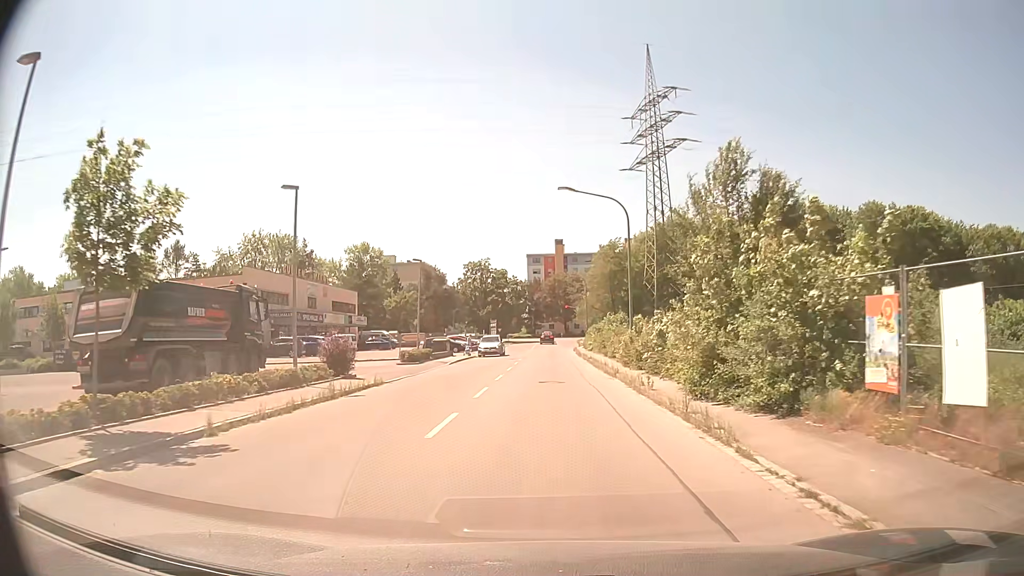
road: residential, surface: asphalt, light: Day
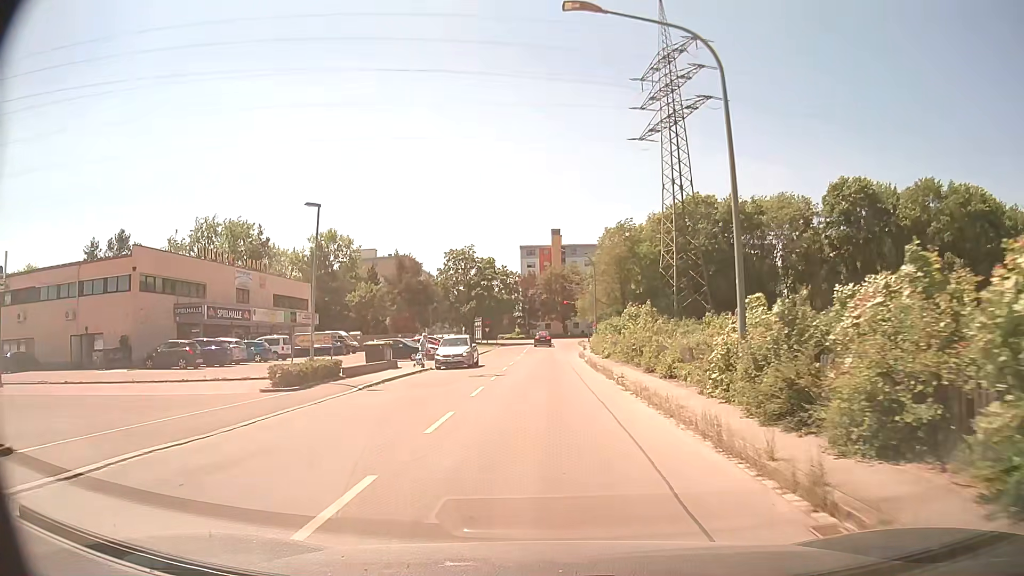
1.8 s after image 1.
(0.0, +17.4) m; +1°
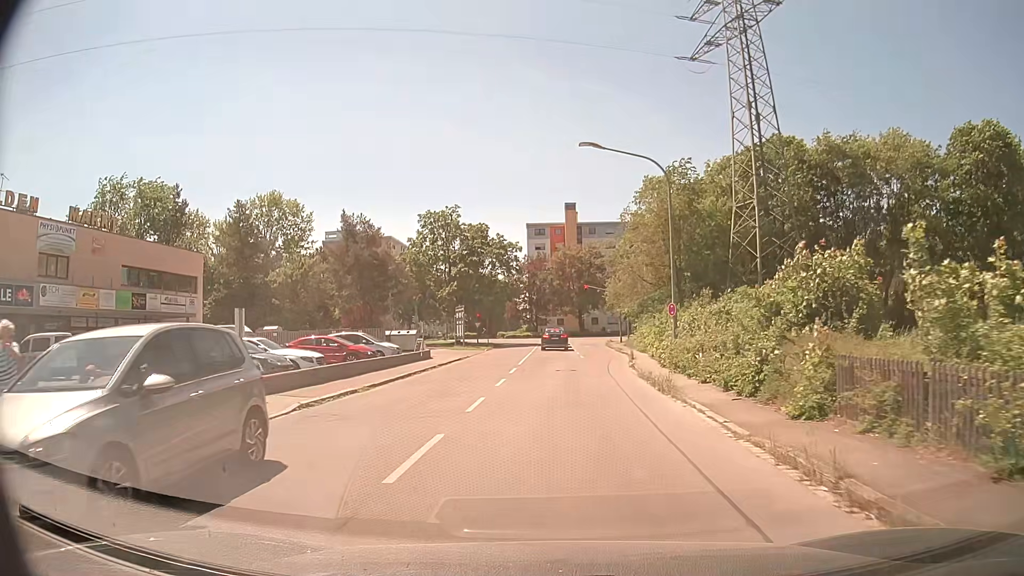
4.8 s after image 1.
(-0.4, +27.5) m; -1°
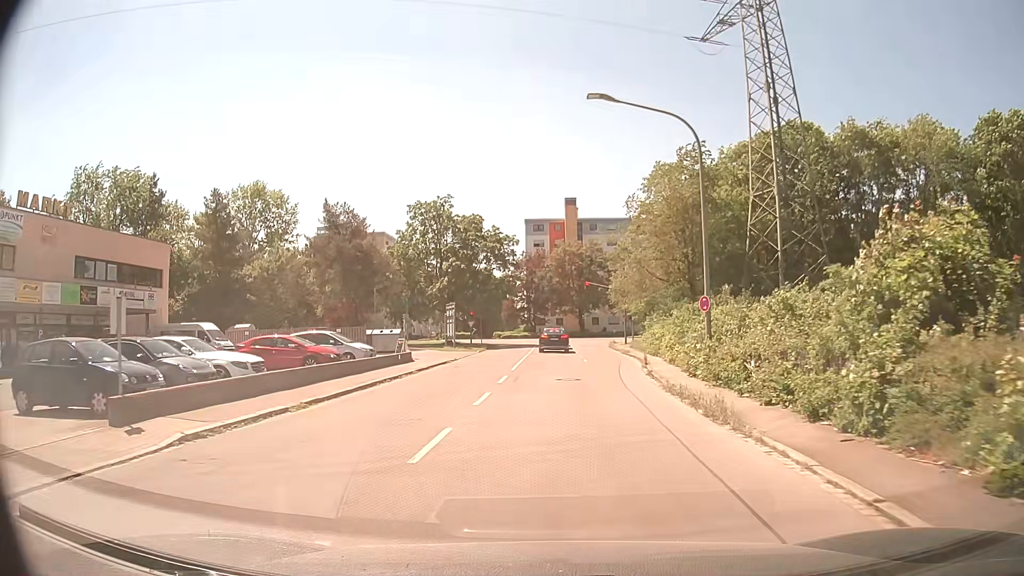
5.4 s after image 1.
(0.0, +4.9) m; 0°
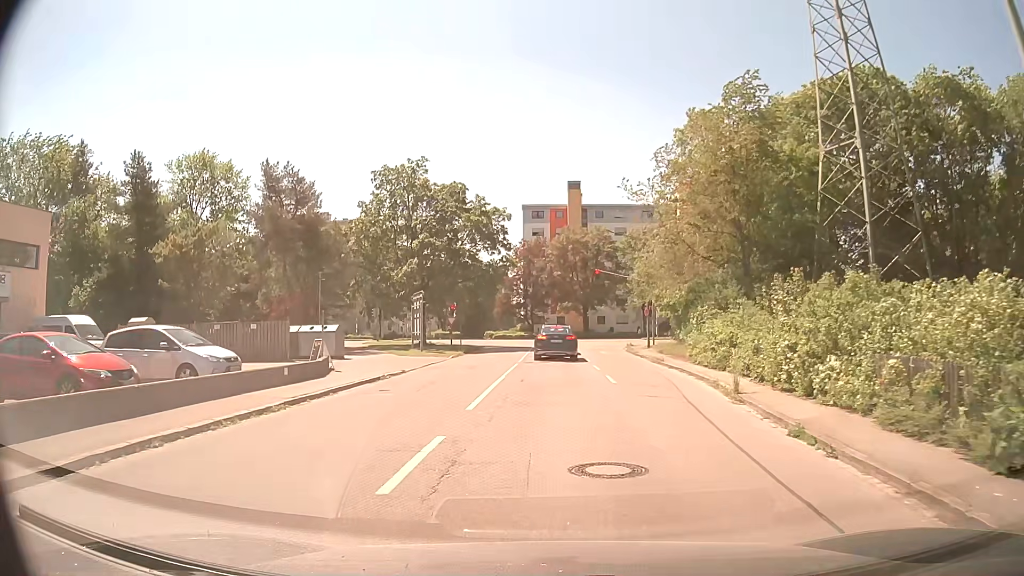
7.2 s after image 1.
(+0.1, +13.3) m; 0°
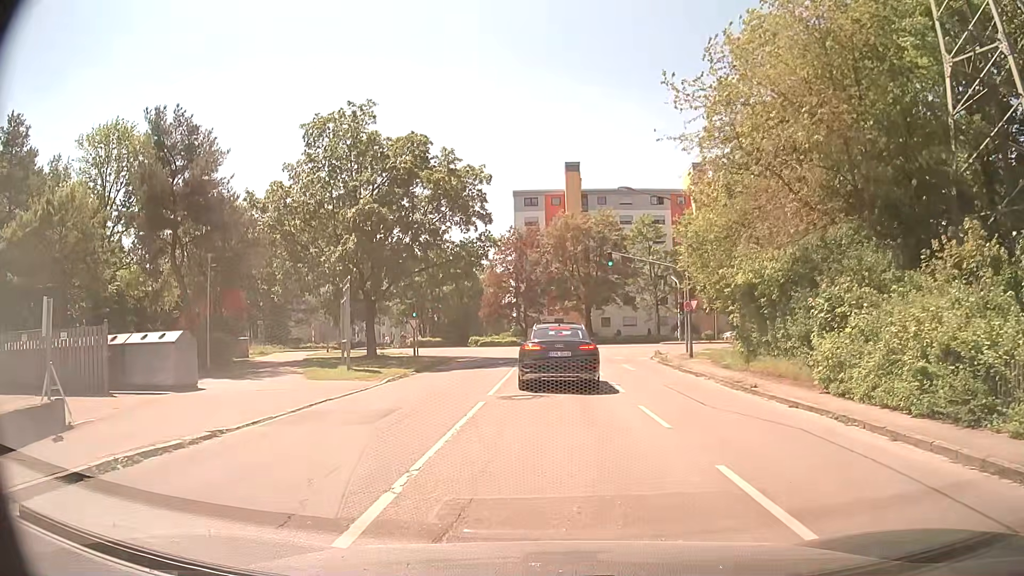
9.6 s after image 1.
(0.0, +13.8) m; 0°
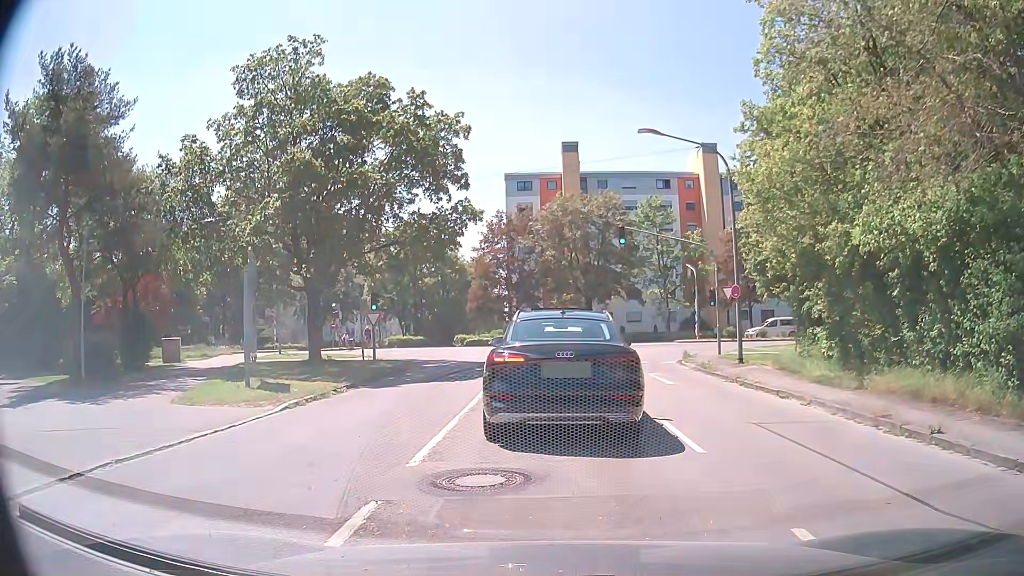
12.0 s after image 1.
(0.0, +8.3) m; 0°
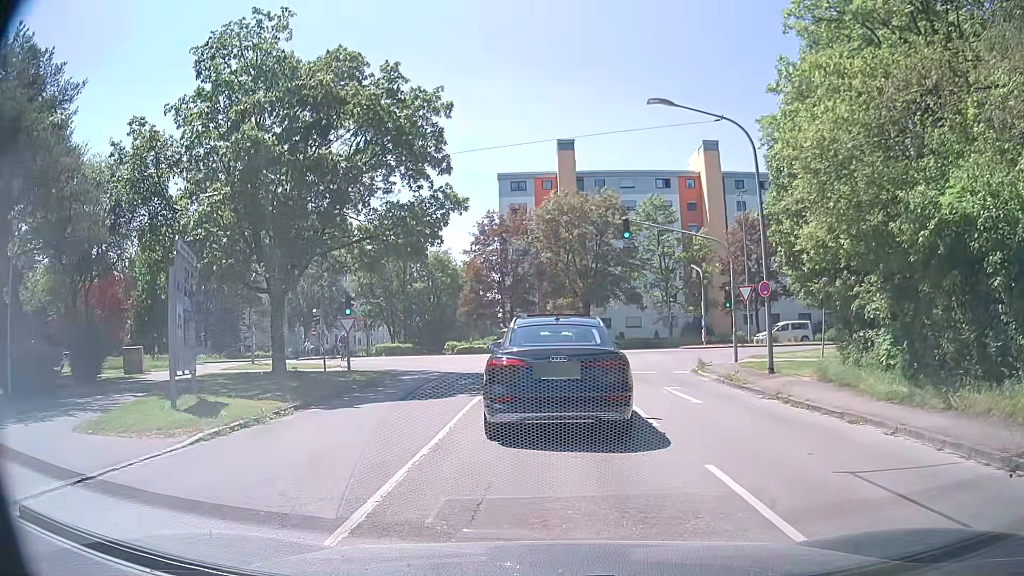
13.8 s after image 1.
(+0.1, +3.6) m; +1°
(0, +10) (0, +20) (-1, +30) (-2, +40) (-6, +49) (-13, +55) (-23, +57) (-33, +57) (-43, +57) (-53, +57) m
